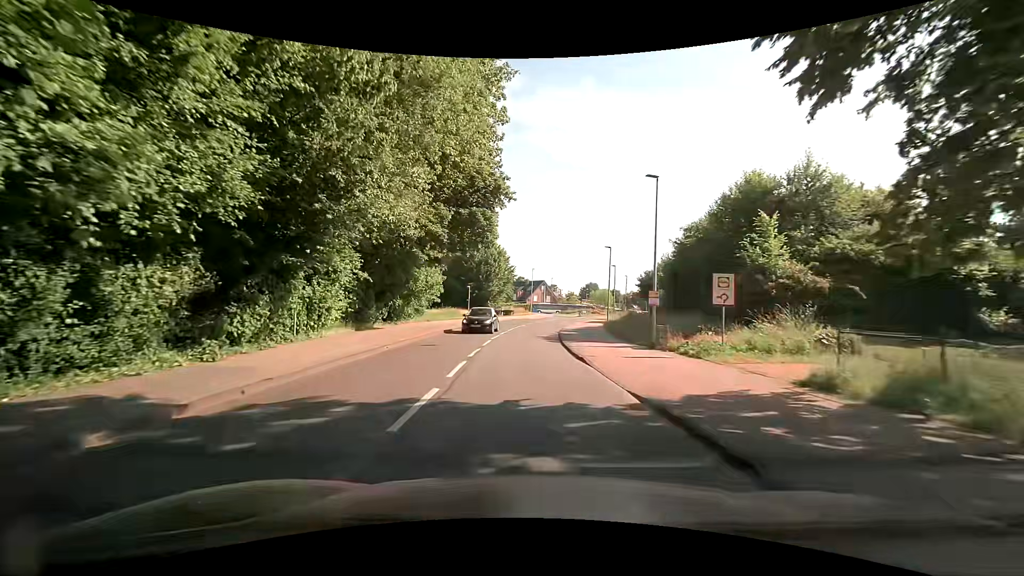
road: tertiary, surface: asphalt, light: Day
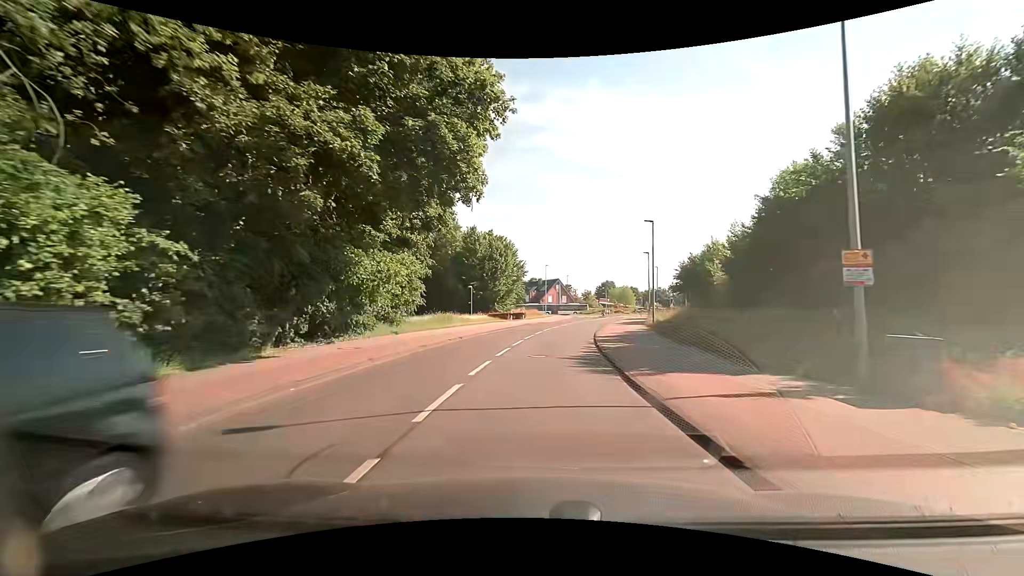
(-0.2, +13.0) m; -2°
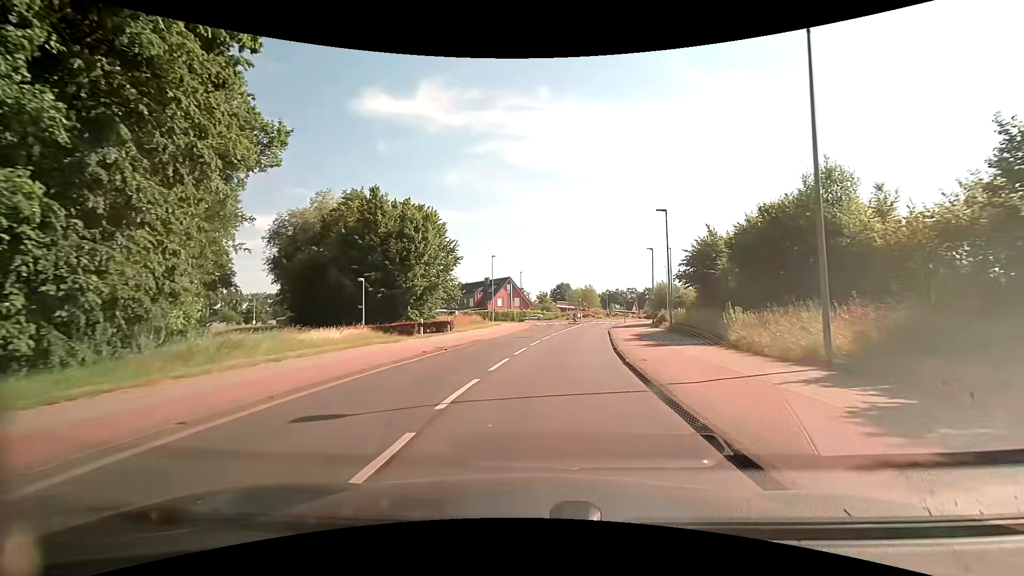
(+1.2, +25.9) m; +5°
(0, +10) (+1, +20) (+3, +30) (+5, +40) (+7, +49) (+9, +59) (+11, +69) (+18, +76) (+28, +79) (+37, +79) m
